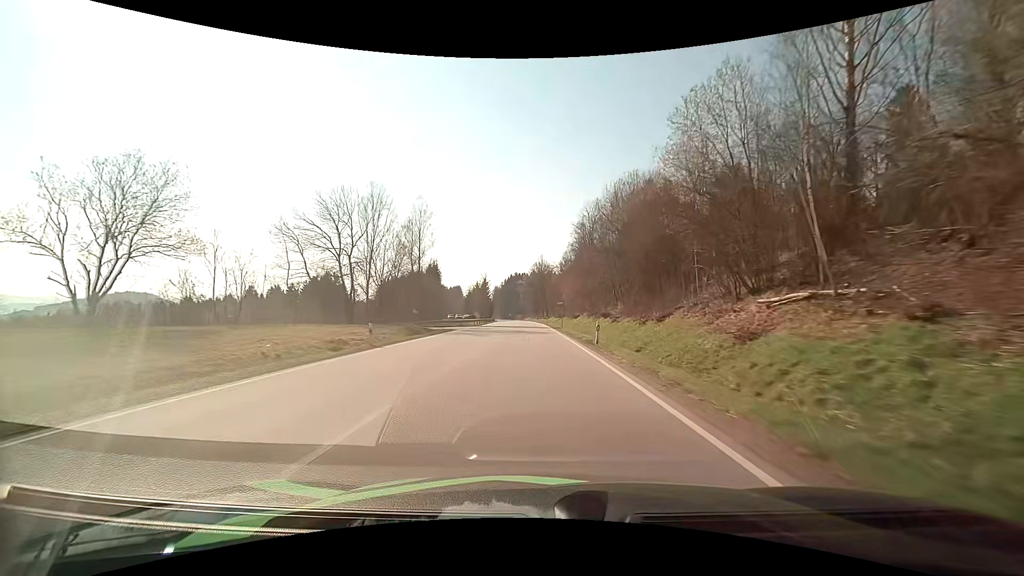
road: primary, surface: asphalt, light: Day
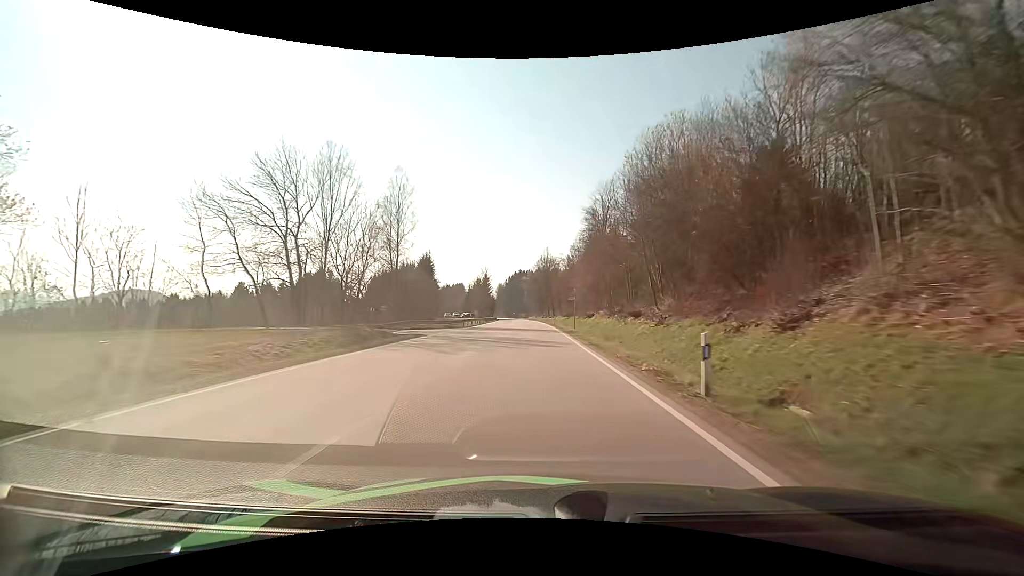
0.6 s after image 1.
(0.0, +13.7) m; 0°
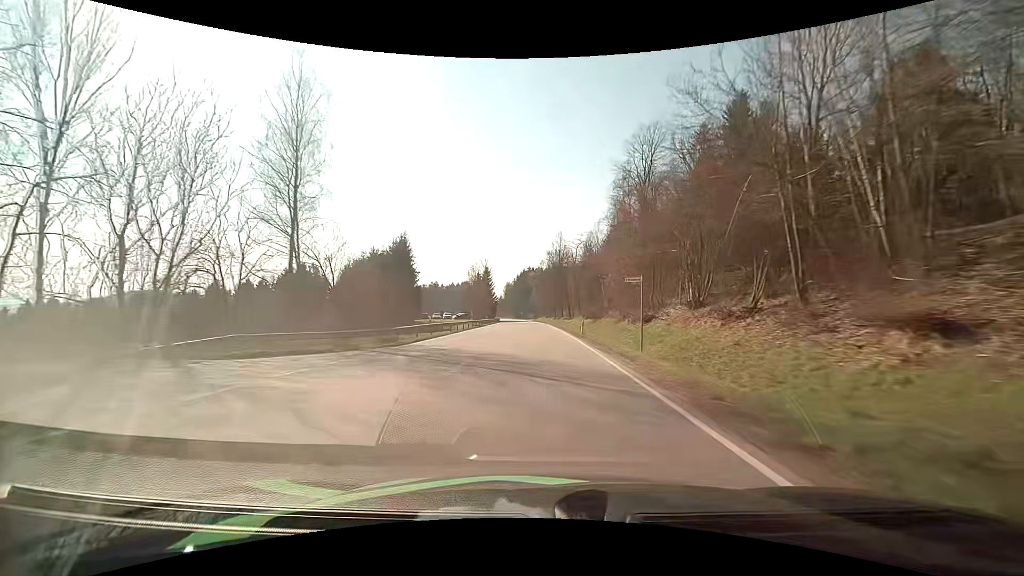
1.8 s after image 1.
(-0.2, +27.4) m; -1°
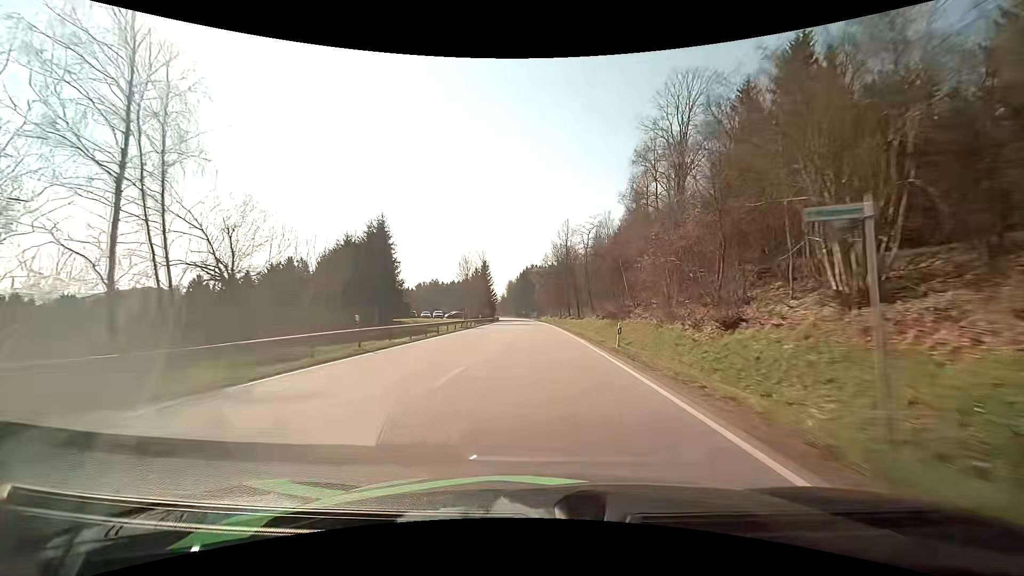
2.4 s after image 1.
(-0.1, +13.9) m; 0°
